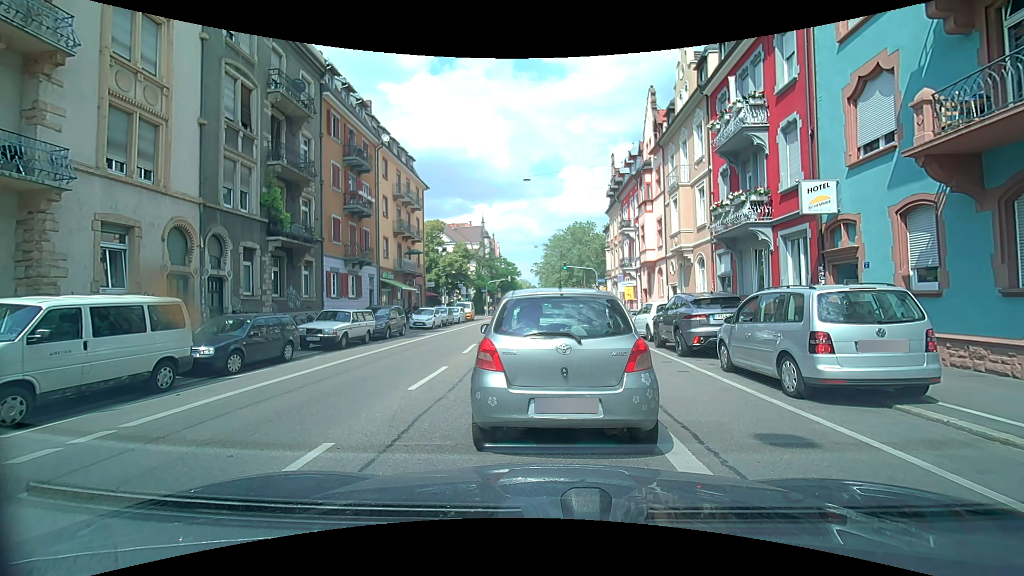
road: secondary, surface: asphalt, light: Day
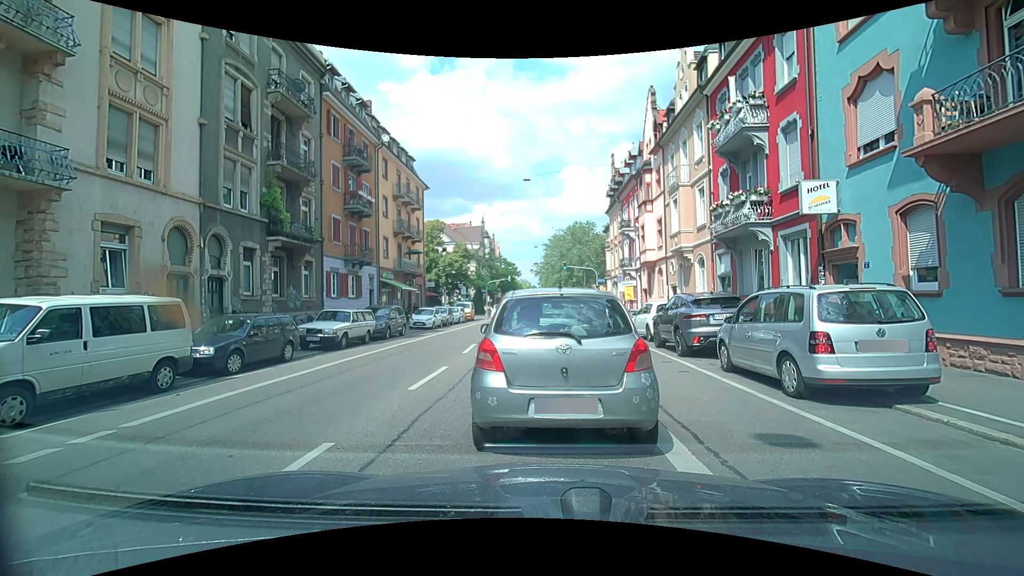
(0.0, 0.0) m; 0°
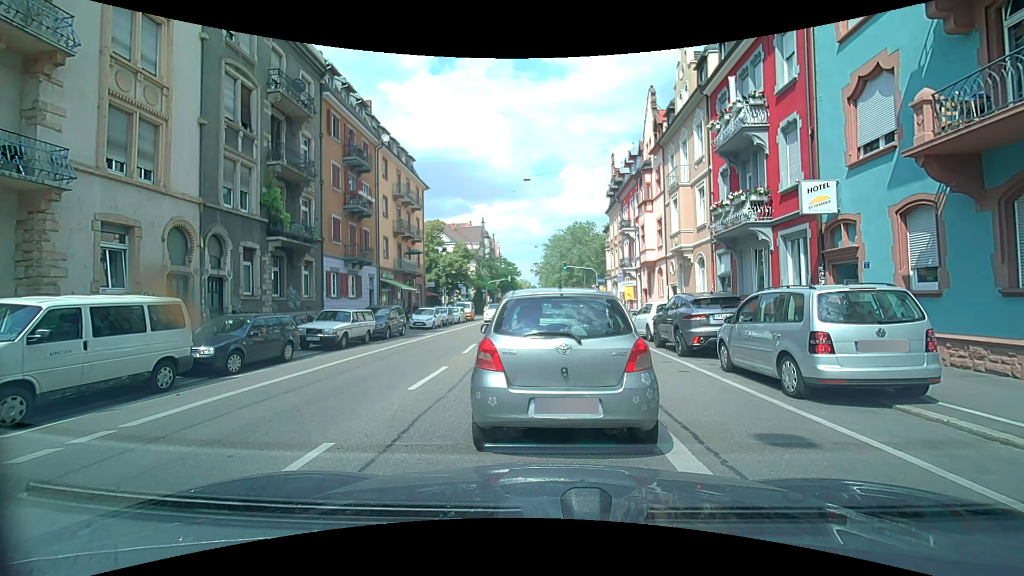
(0.0, 0.0) m; 0°
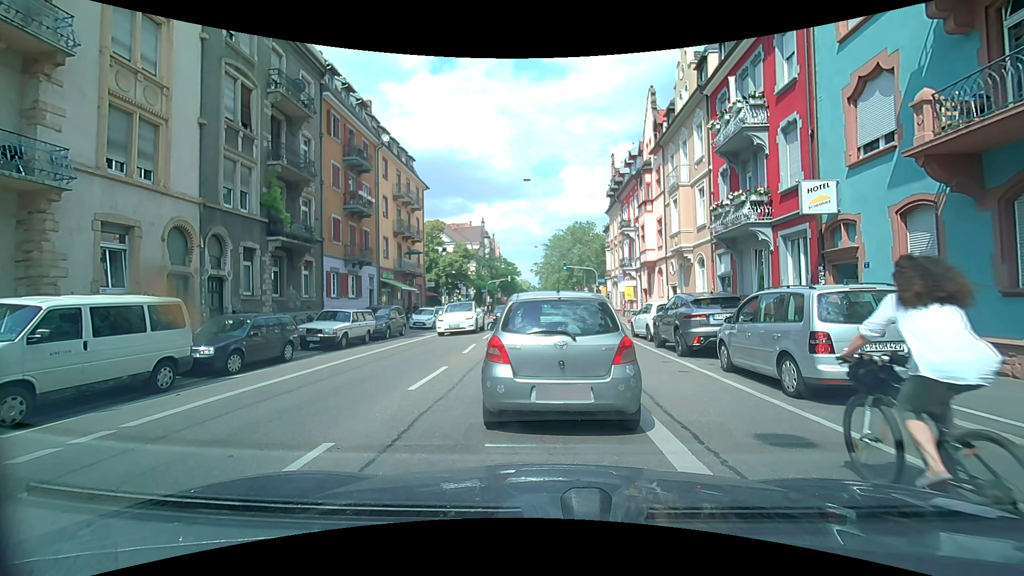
(0.0, 0.0) m; 0°
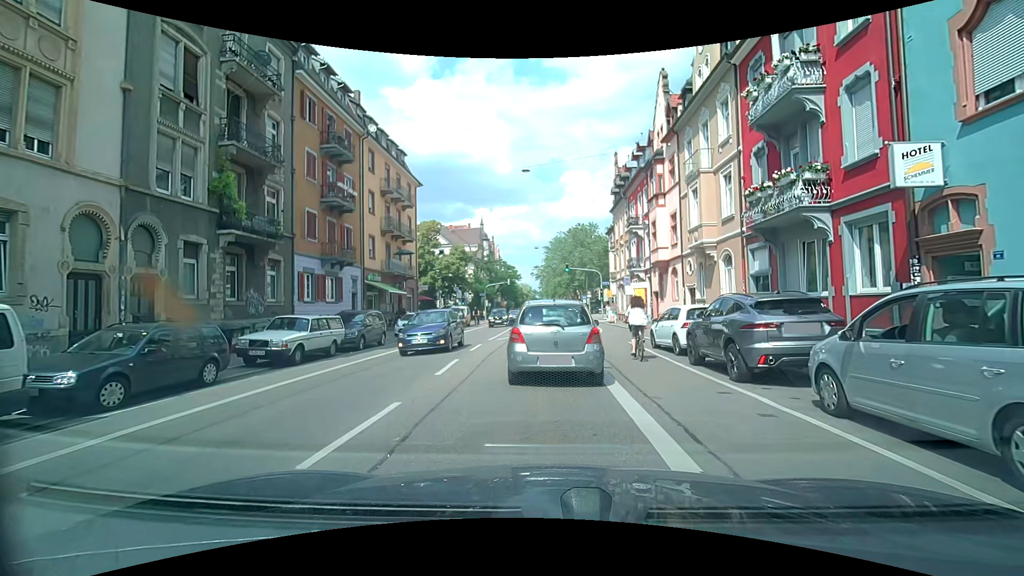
(0.0, +3.8) m; -2°
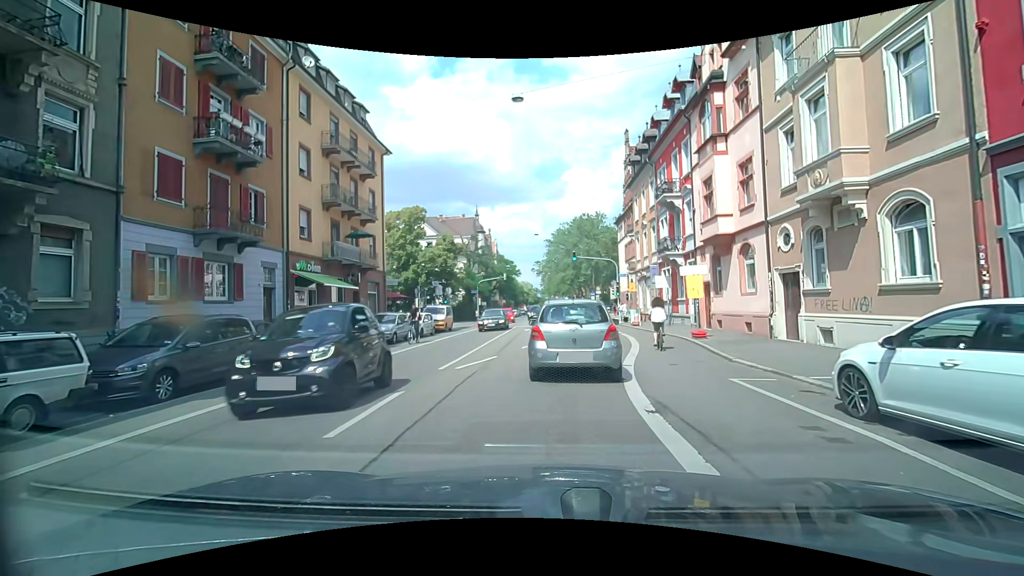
(+0.4, +11.0) m; +3°
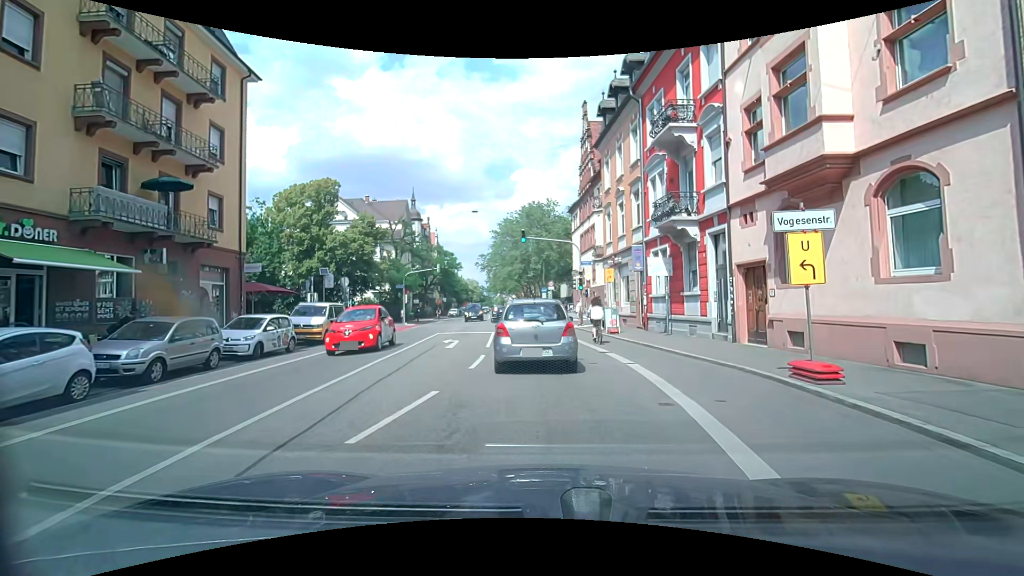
(+0.3, +12.1) m; +4°
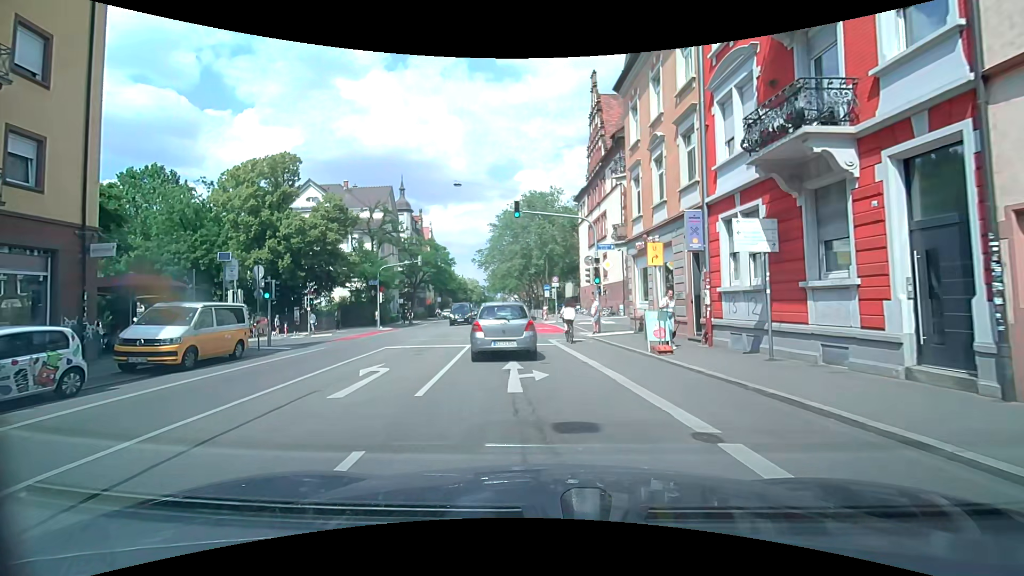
(+0.2, +9.3) m; +1°
(0, +10) (-1, +20) (-2, +30) (-3, +40) (-4, +50) (-5, +60) (-6, +70) (-7, +80) (-8, +90) (-9, +100) m
